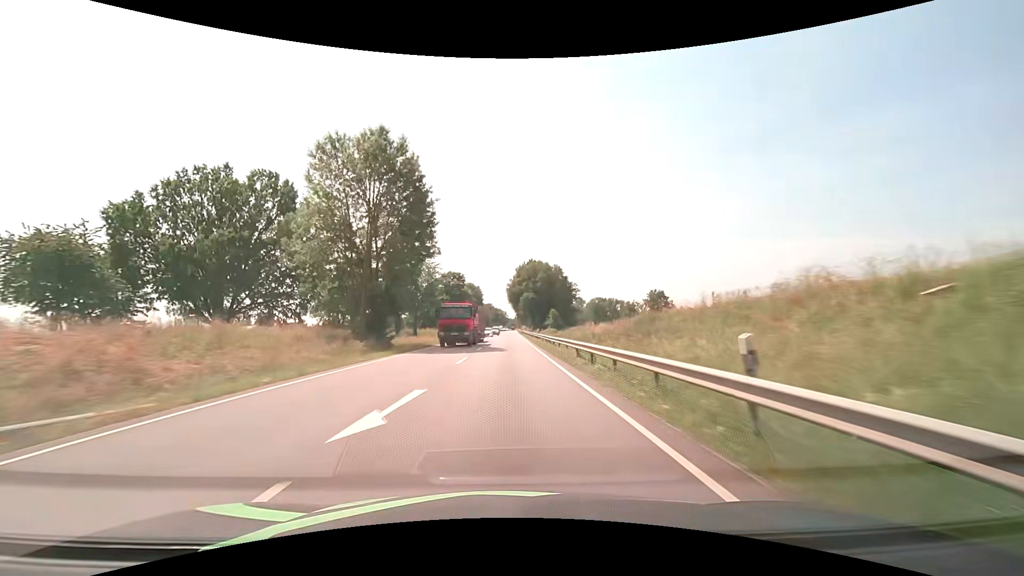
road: primary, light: Day
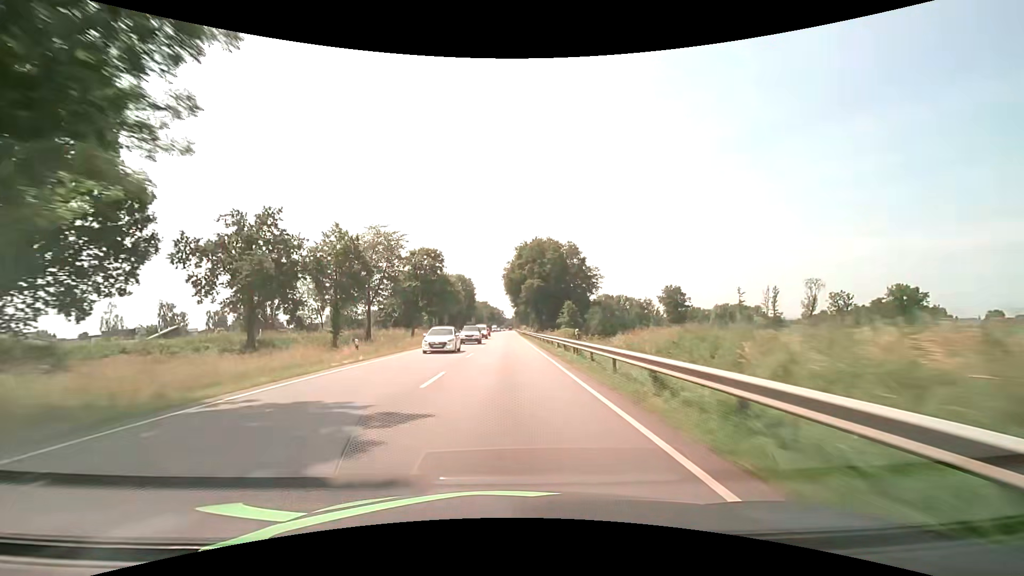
(0.0, +31.7) m; 0°
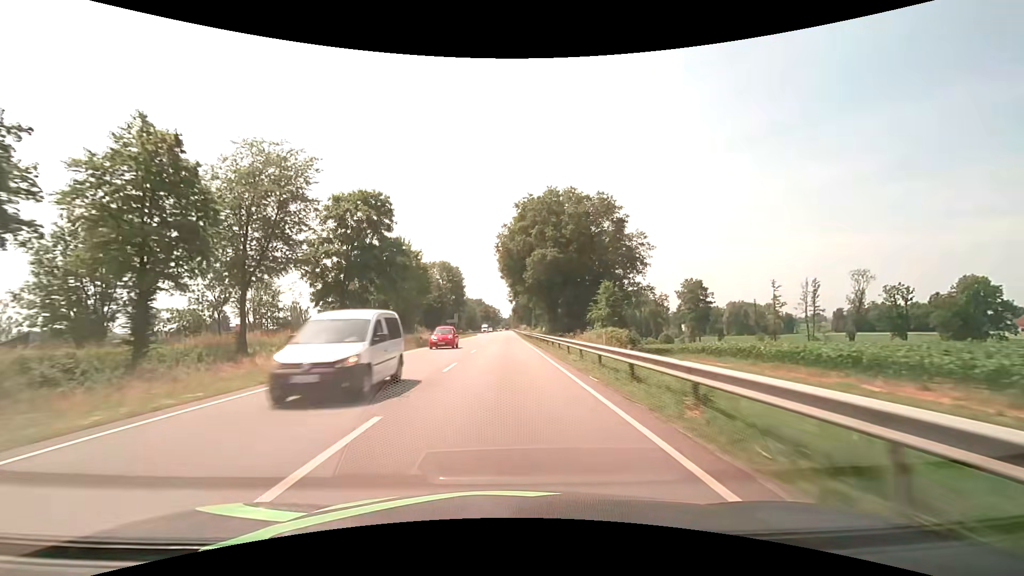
(0.0, +31.7) m; 0°
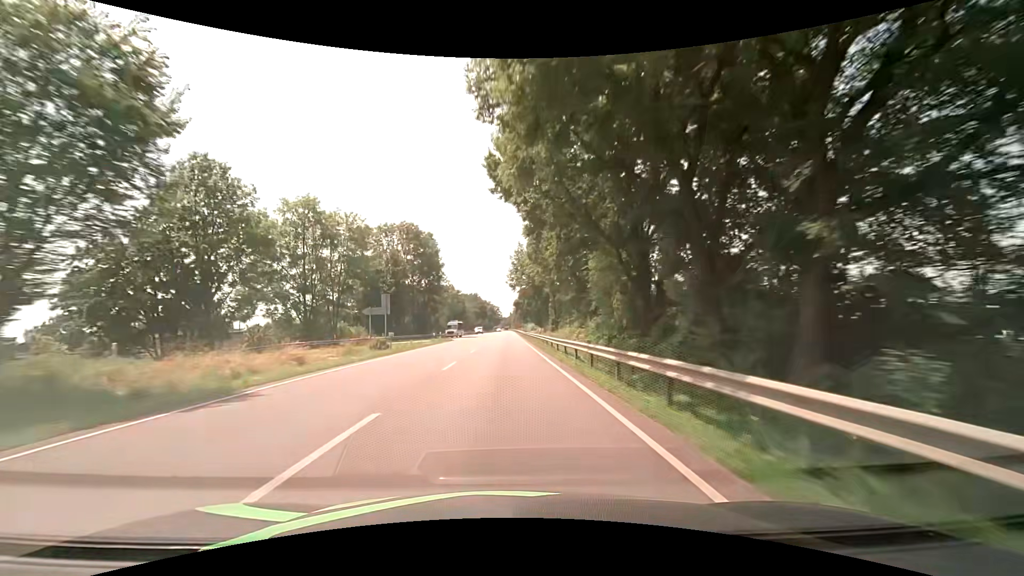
(0.0, +47.4) m; 0°
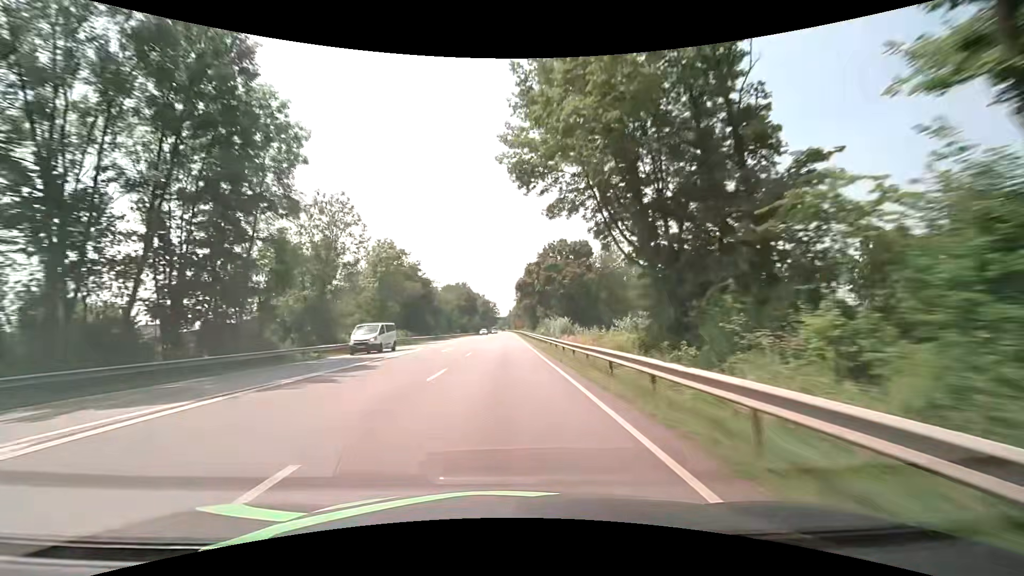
(+0.2, +63.2) m; 0°
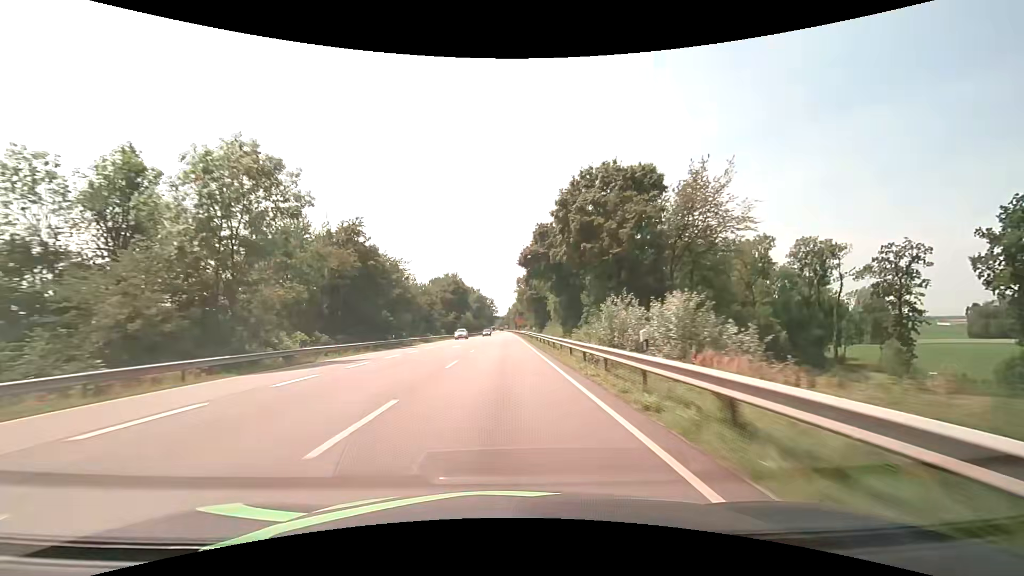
(0.0, +31.6) m; 0°
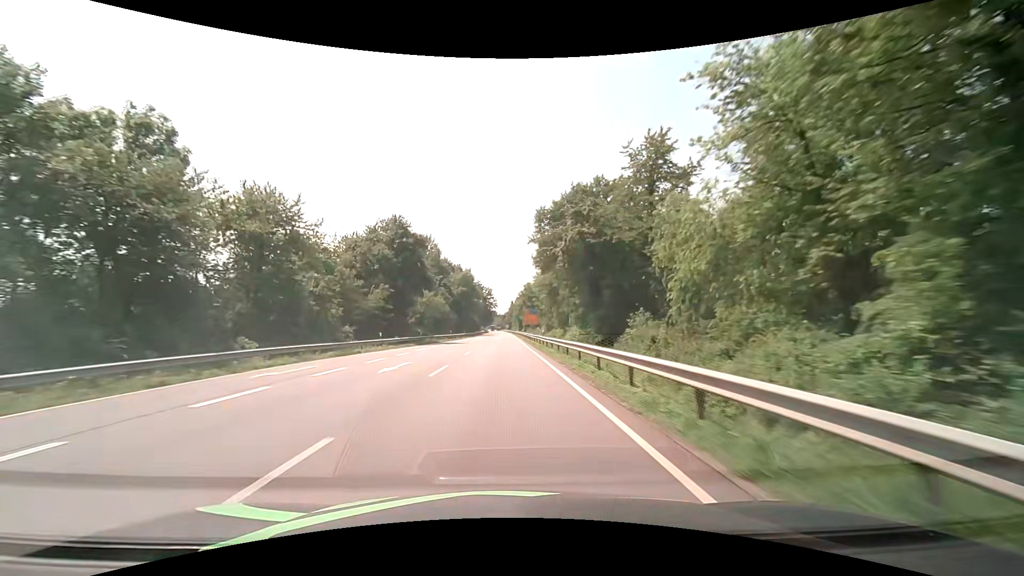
(-0.3, +63.1) m; 0°
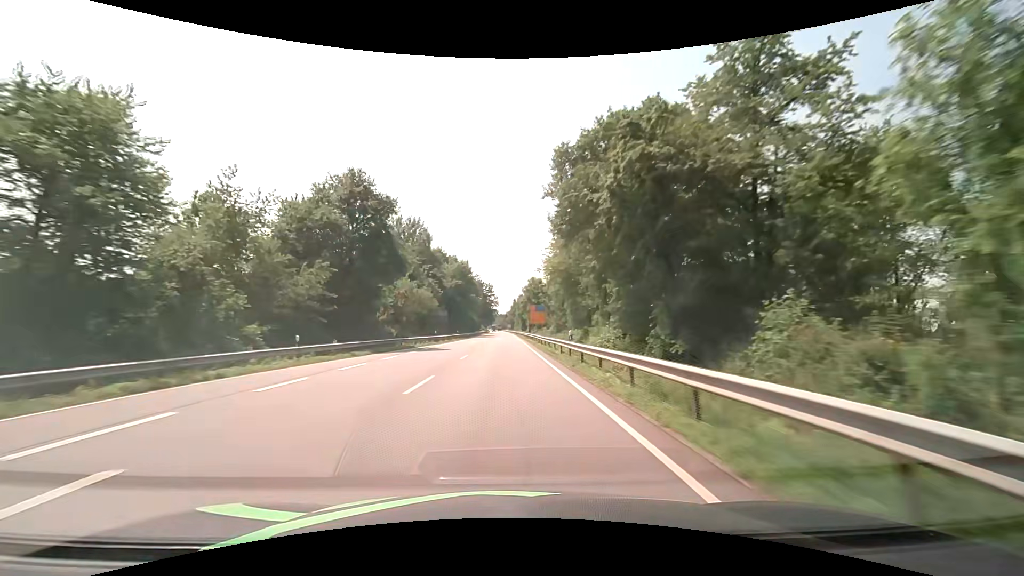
(-0.1, +15.8) m; 0°
(0, +10) (0, +20) (0, +30) (0, +40) (0, +50) (0, +60) (0, +70) (0, +80) (0, +90) (0, +100) m
